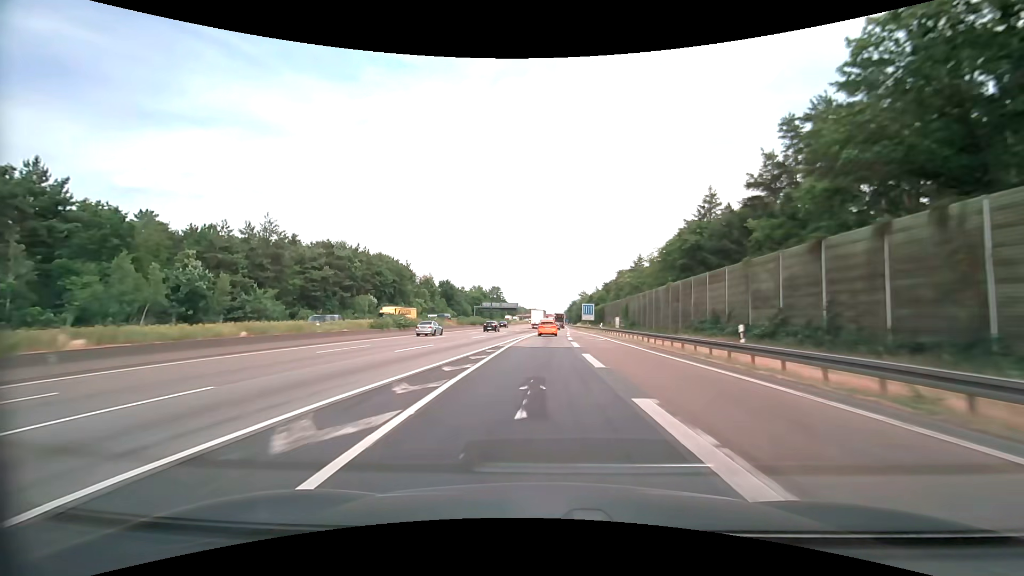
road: motorway_link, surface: asphalt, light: Day
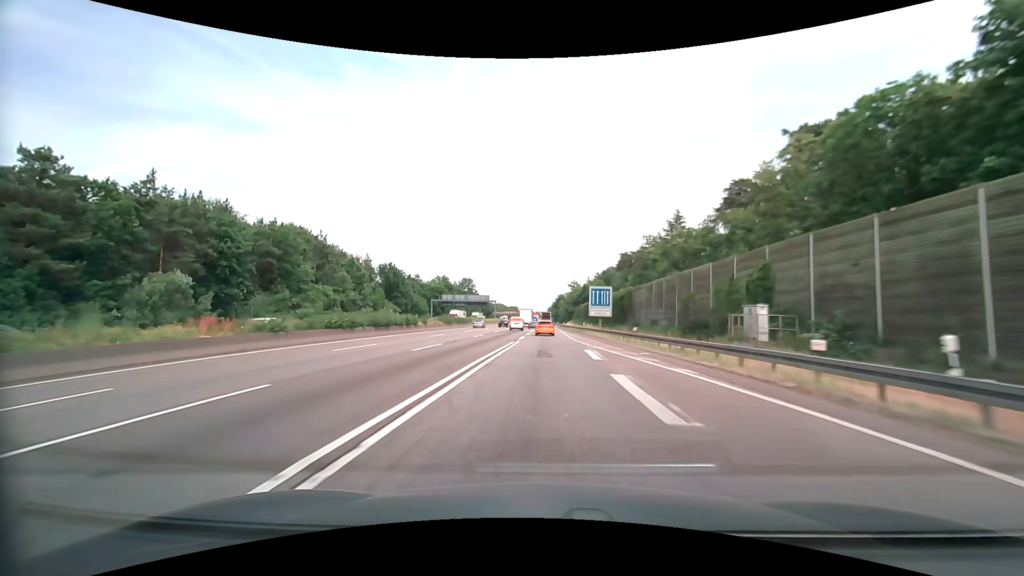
(+1.3, +53.4) m; +2°
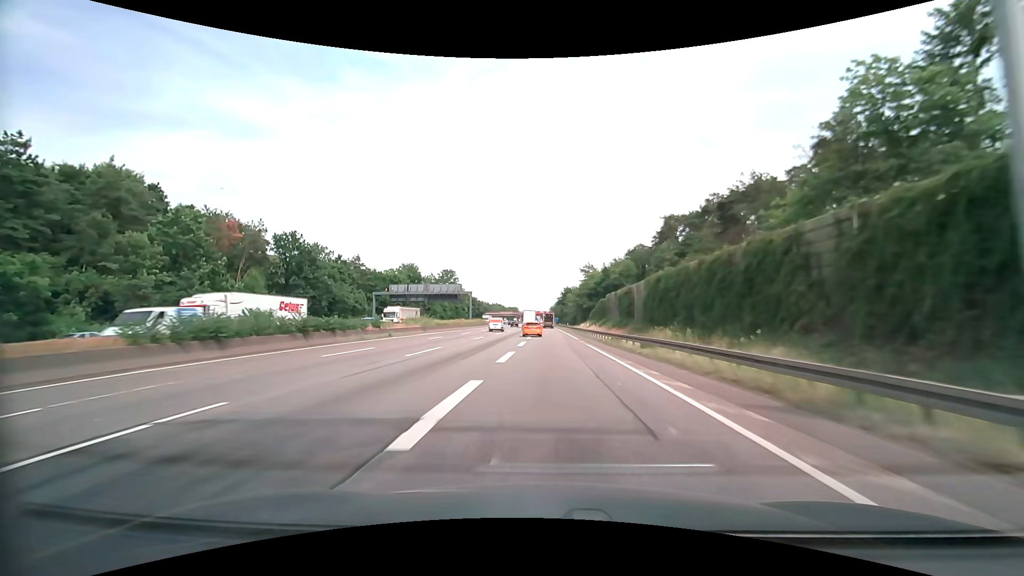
(+0.5, +56.7) m; 0°
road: motorway
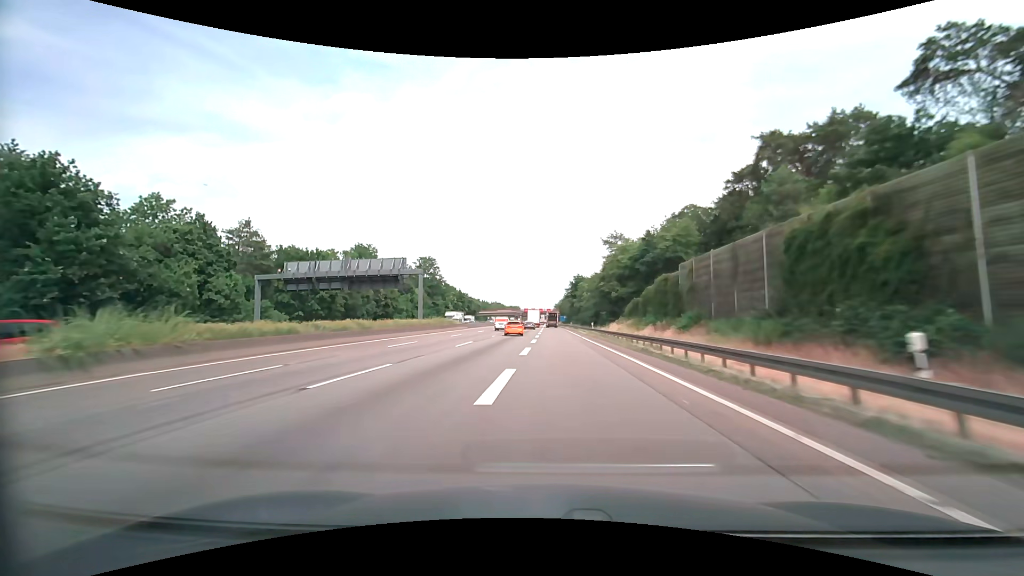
(-0.1, +44.7) m; 0°
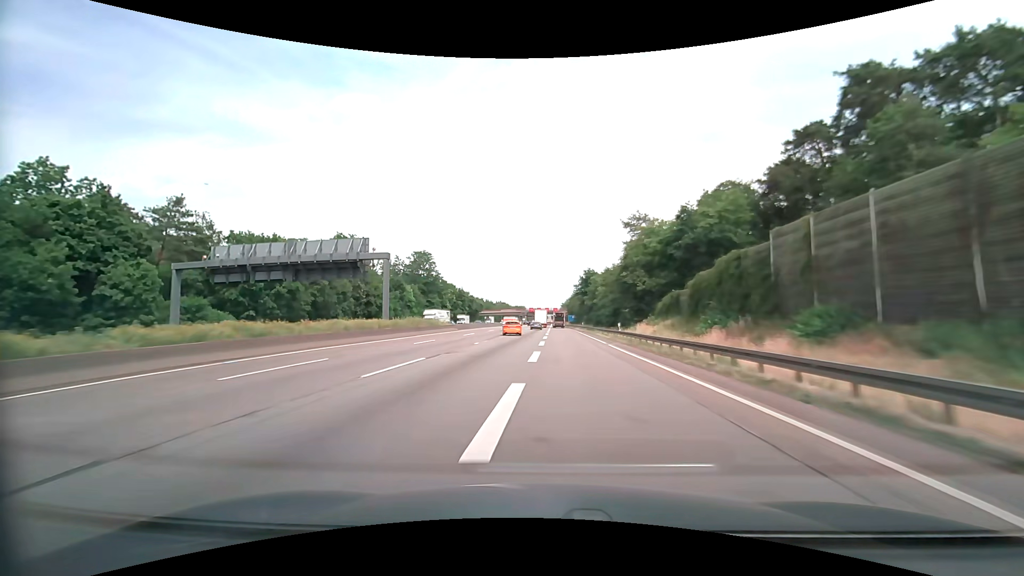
(-0.1, +15.2) m; -1°
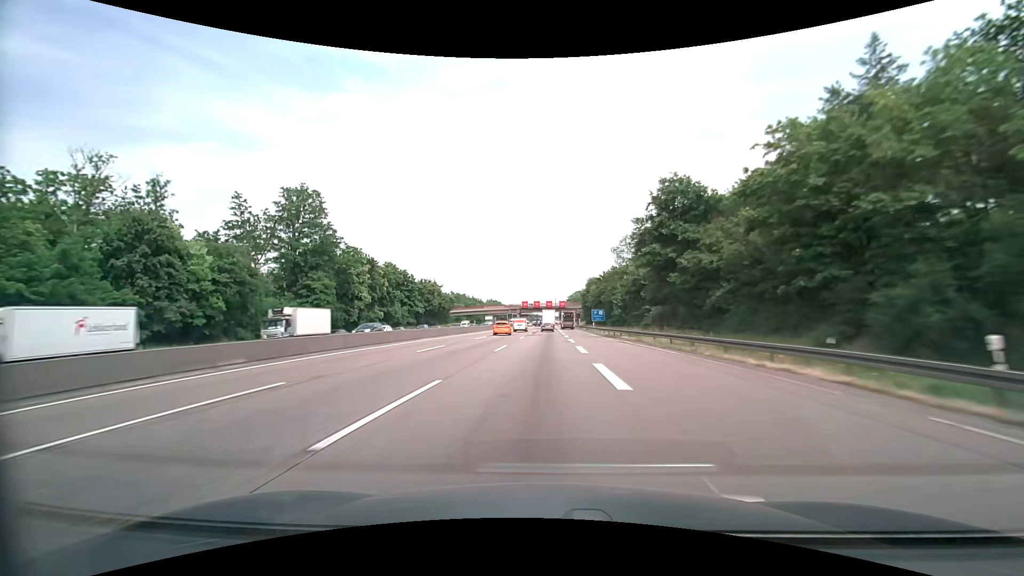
(-0.9, +78.6) m; 0°
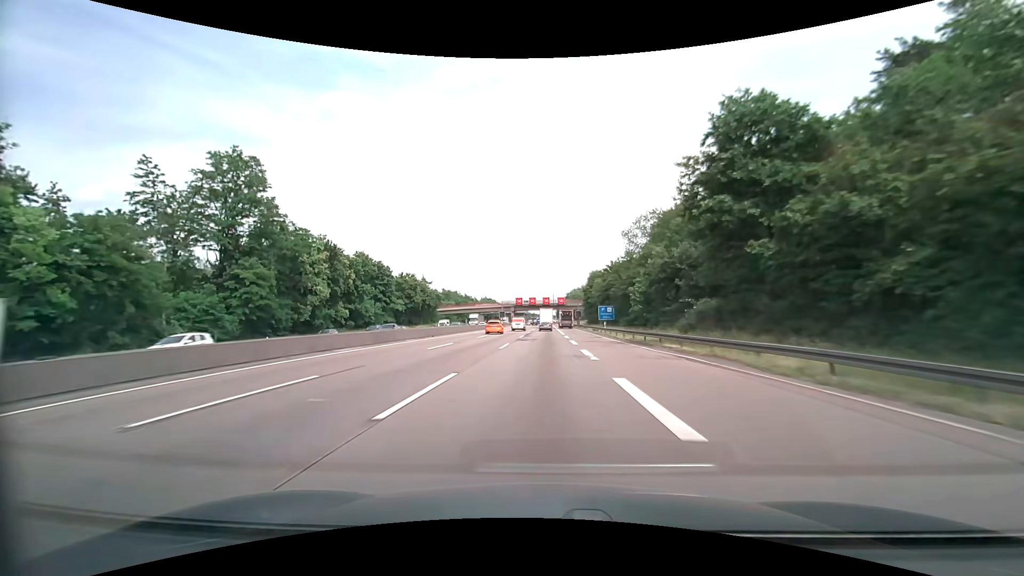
(+0.1, +16.1) m; 0°
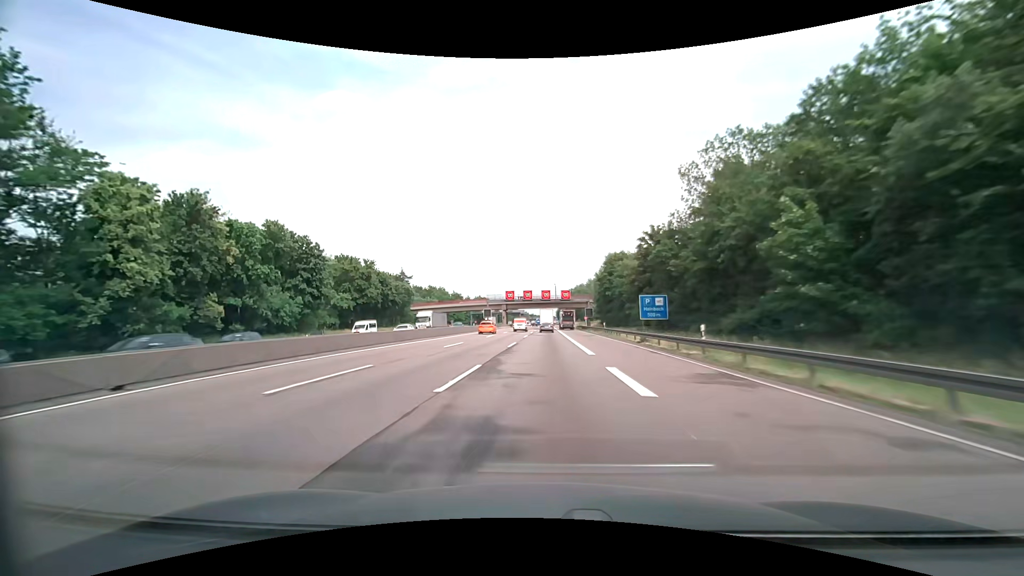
(+0.1, +32.4) m; 0°
(0, +10) (0, +20) (0, +30) (0, +40) (0, +50) (0, +60) (0, +70) (0, +80) (0, +90) (+1, +100) m
